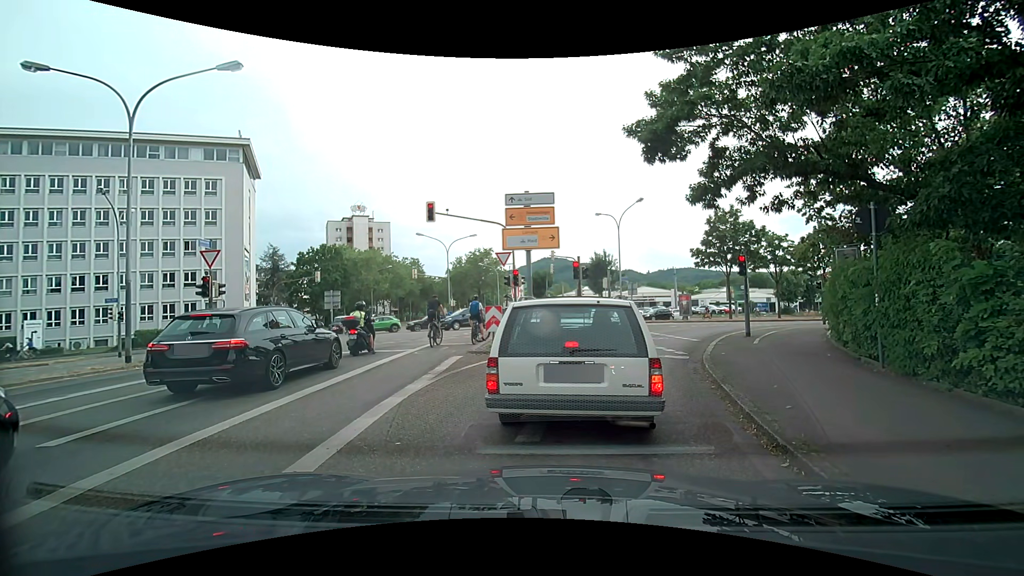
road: secondary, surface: asphalt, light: Day
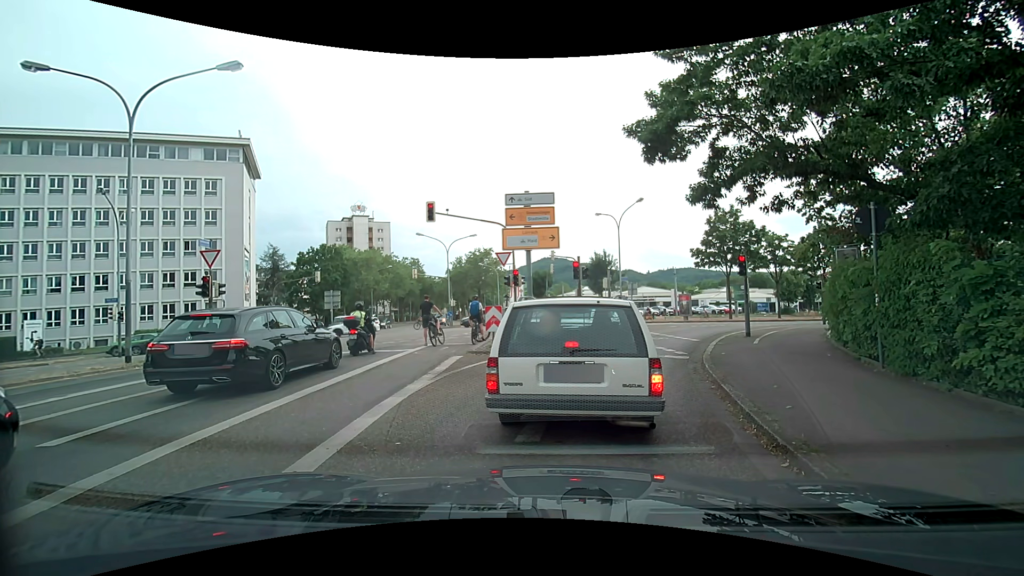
(0.0, 0.0) m; 0°
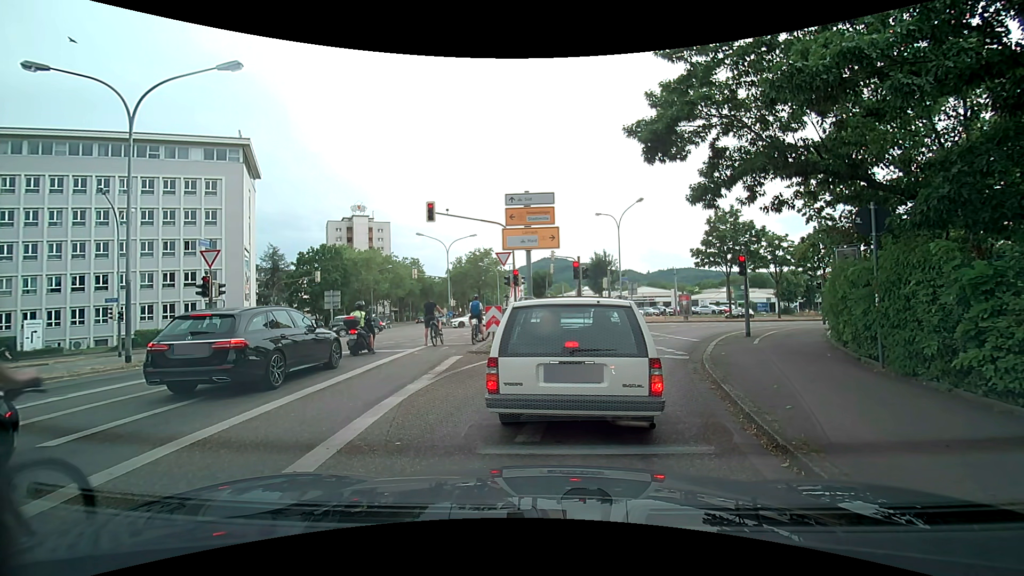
(0.0, 0.0) m; 0°
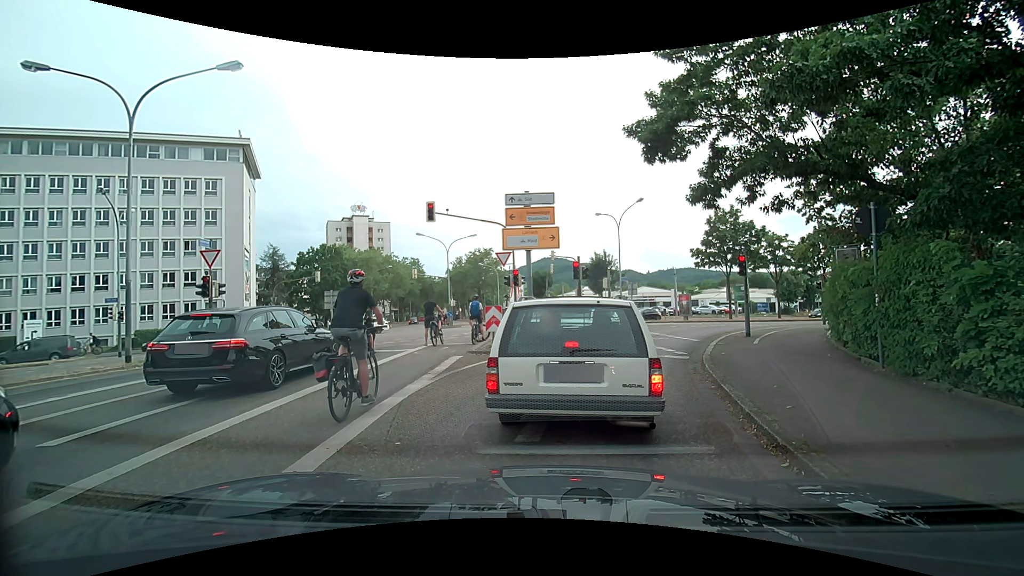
(0.0, 0.0) m; 0°
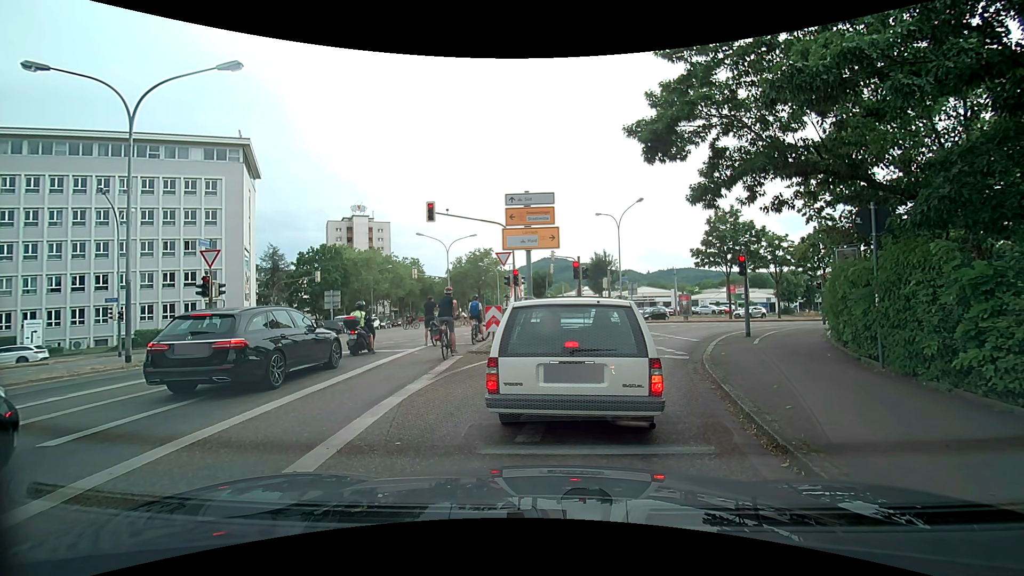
(0.0, 0.0) m; 0°
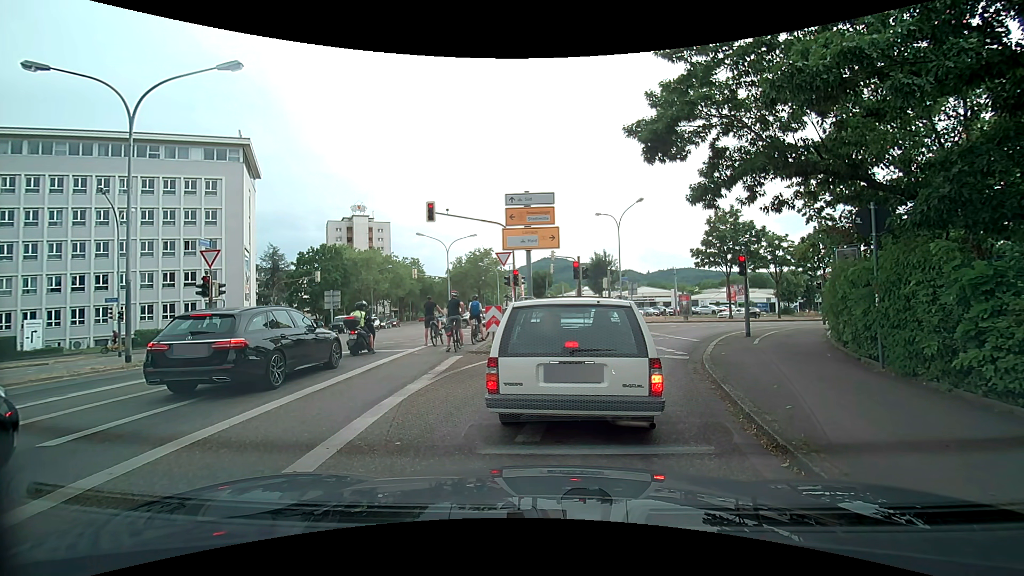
(0.0, 0.0) m; 0°
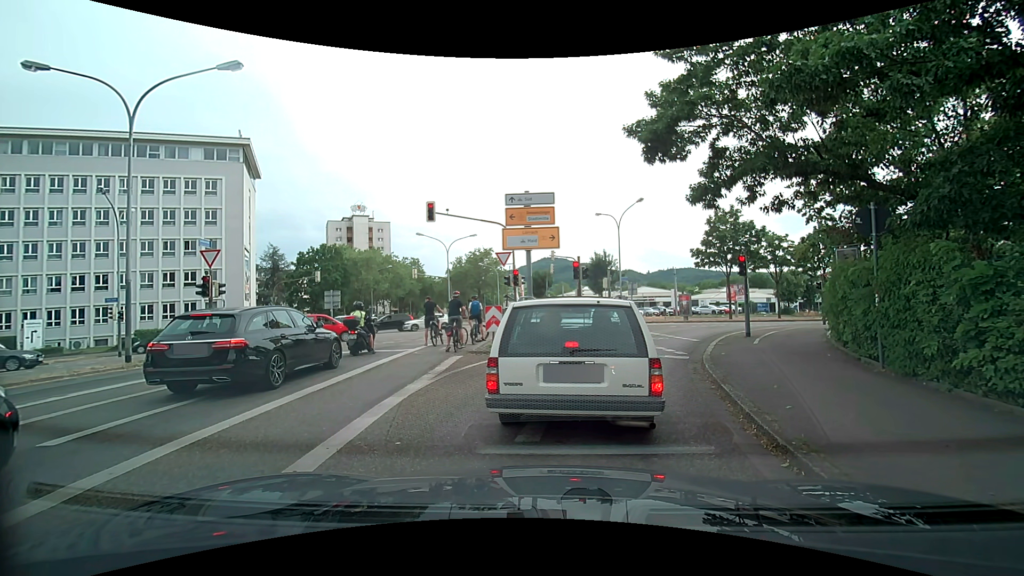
(0.0, 0.0) m; 0°
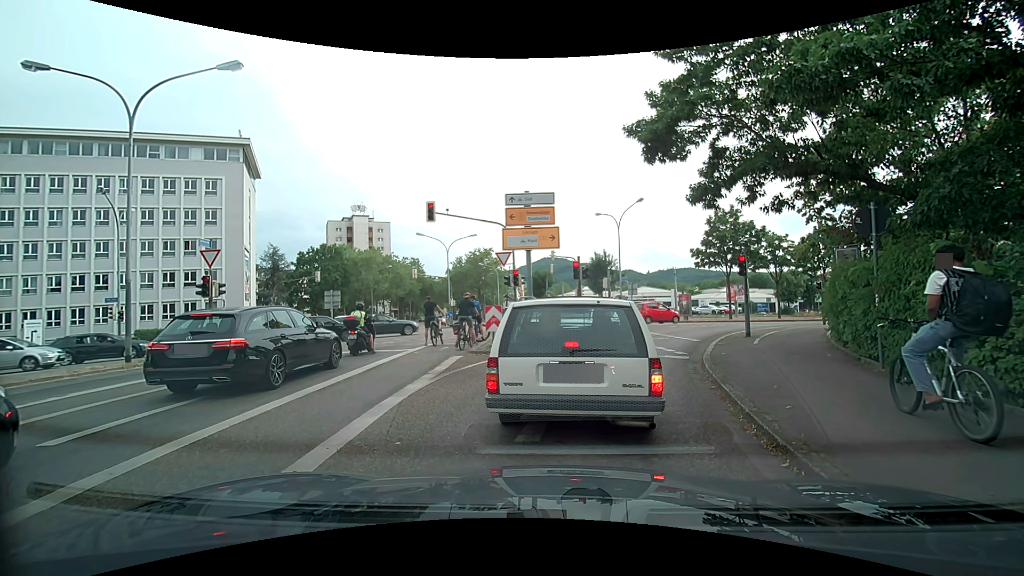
(0.0, 0.0) m; 0°
